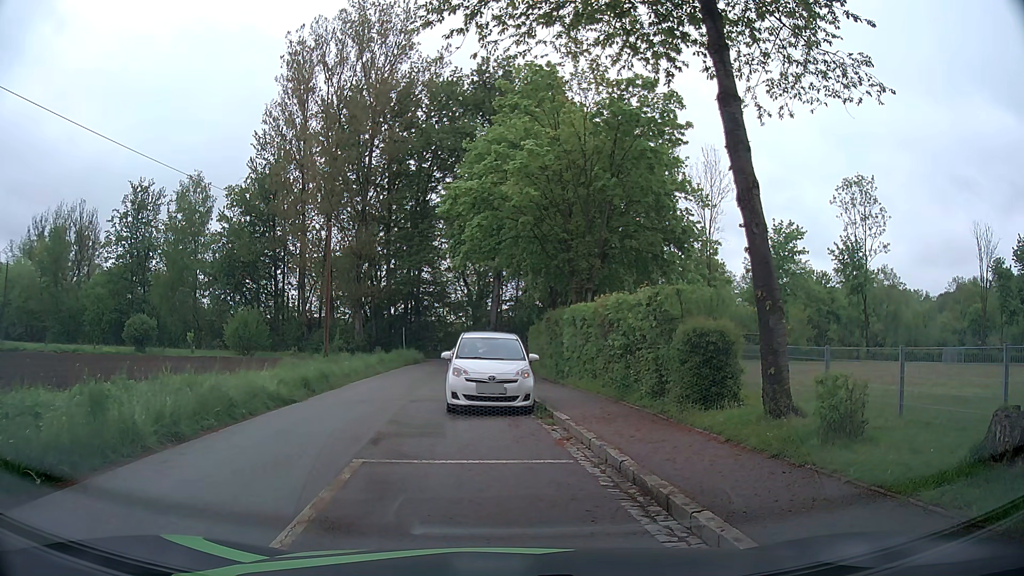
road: tertiary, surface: asphalt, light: Day
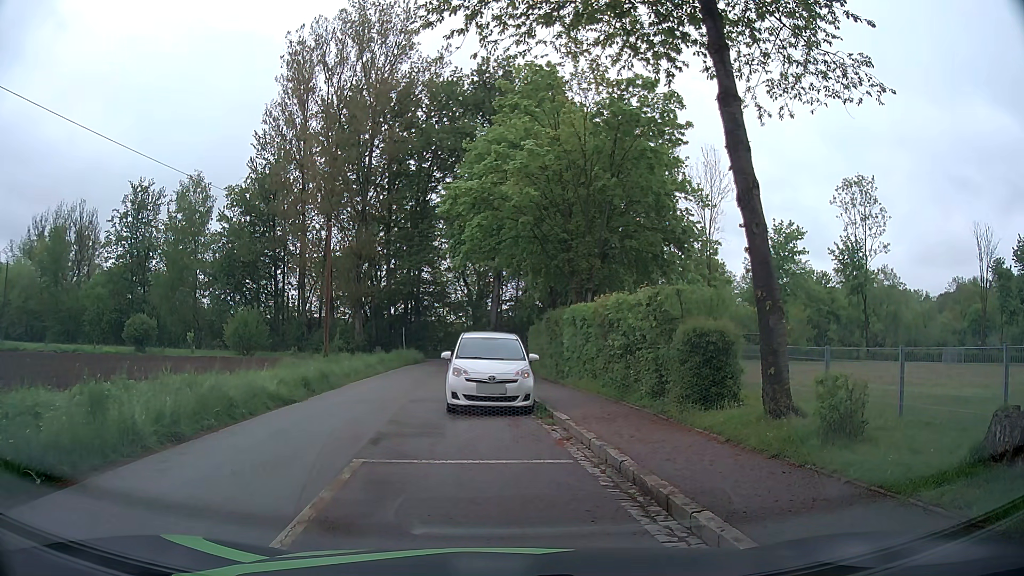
(0.0, 0.0) m; 0°
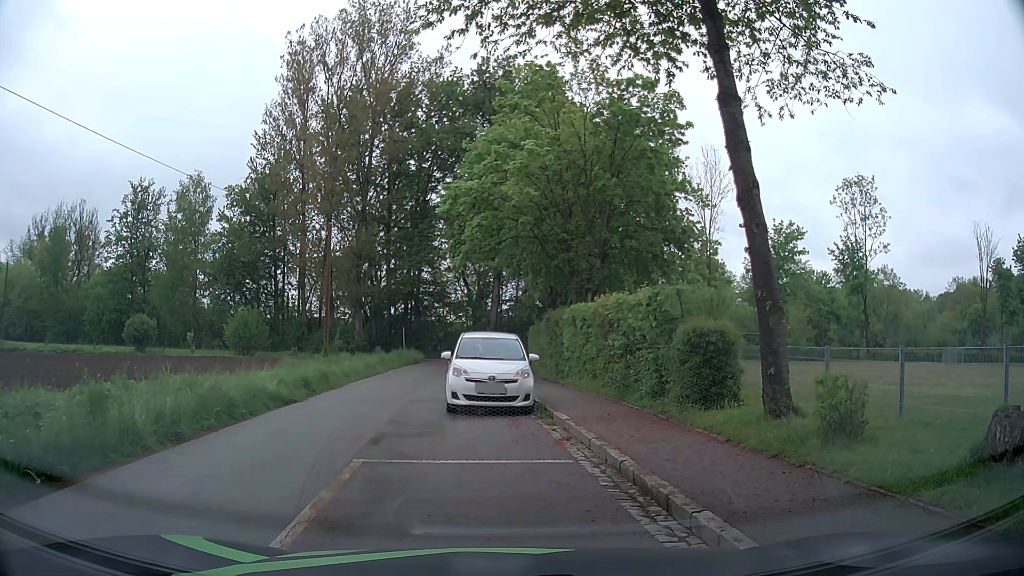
(0.0, 0.0) m; 0°
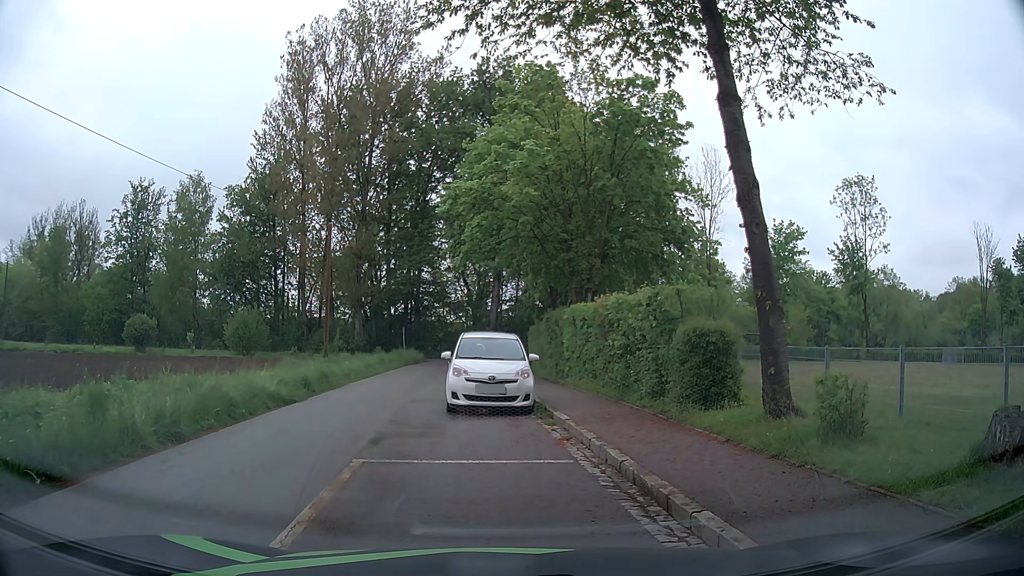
(0.0, 0.0) m; 0°
